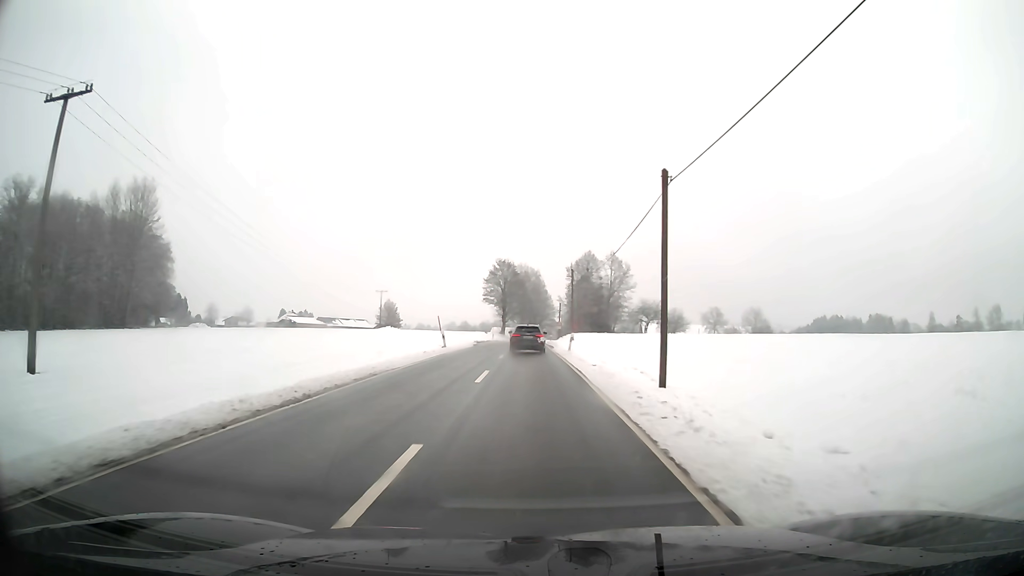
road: secondary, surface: asphalt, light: Day
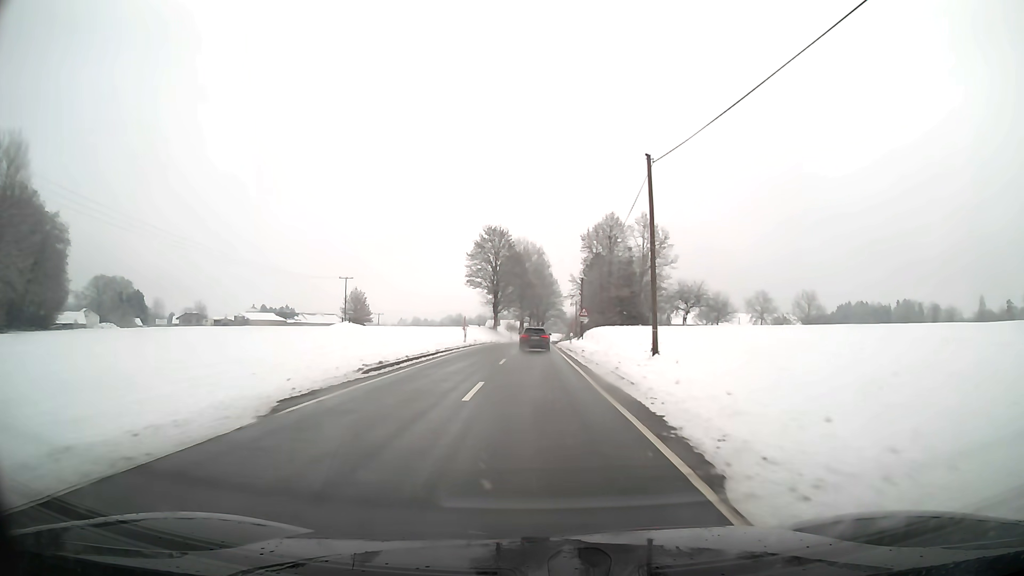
(-0.2, +39.9) m; 0°
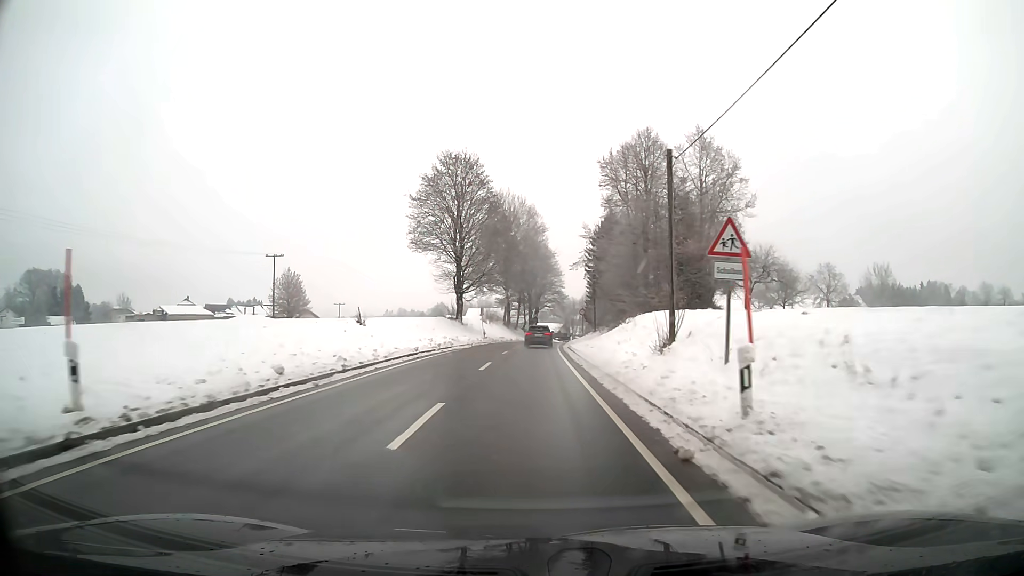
(+0.3, +41.2) m; +1°
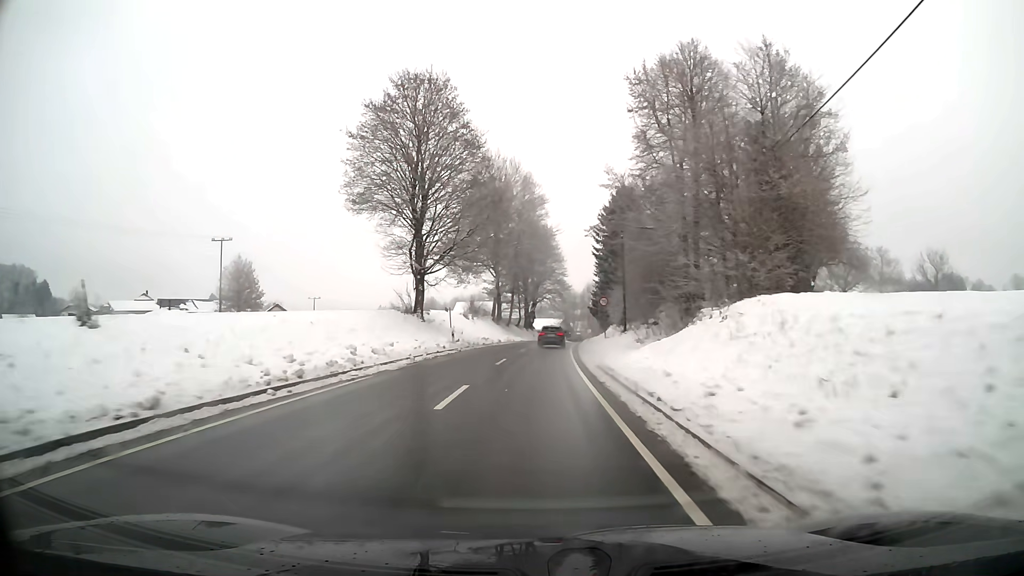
(+0.1, +20.7) m; +1°
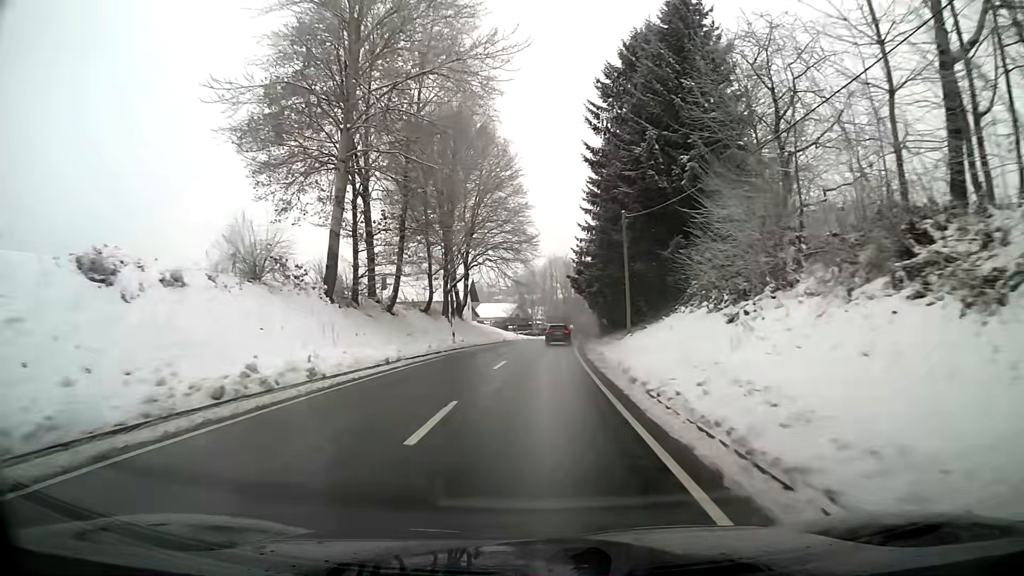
(+1.7, +51.3) m; +4°
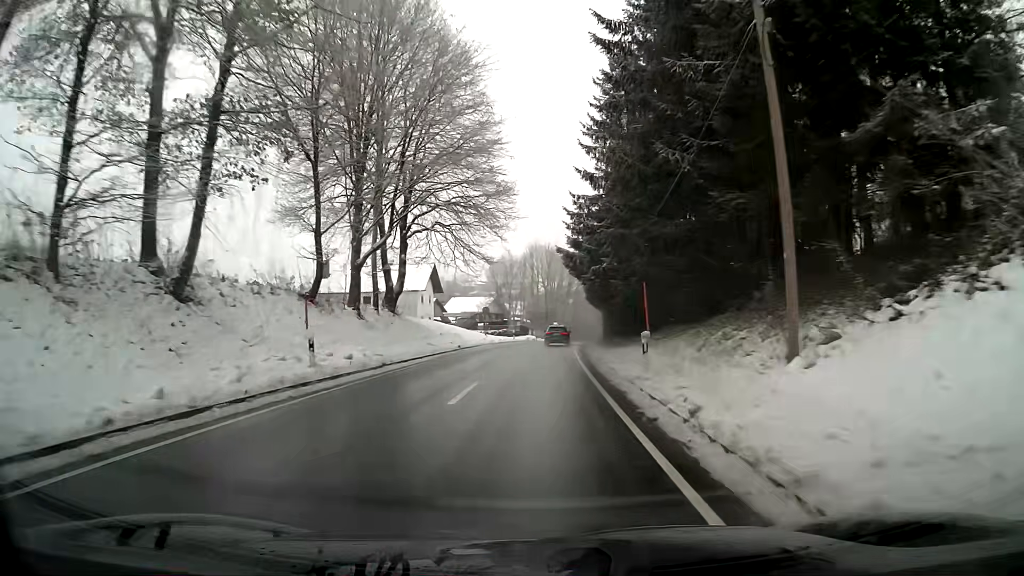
(+0.3, +20.4) m; +2°
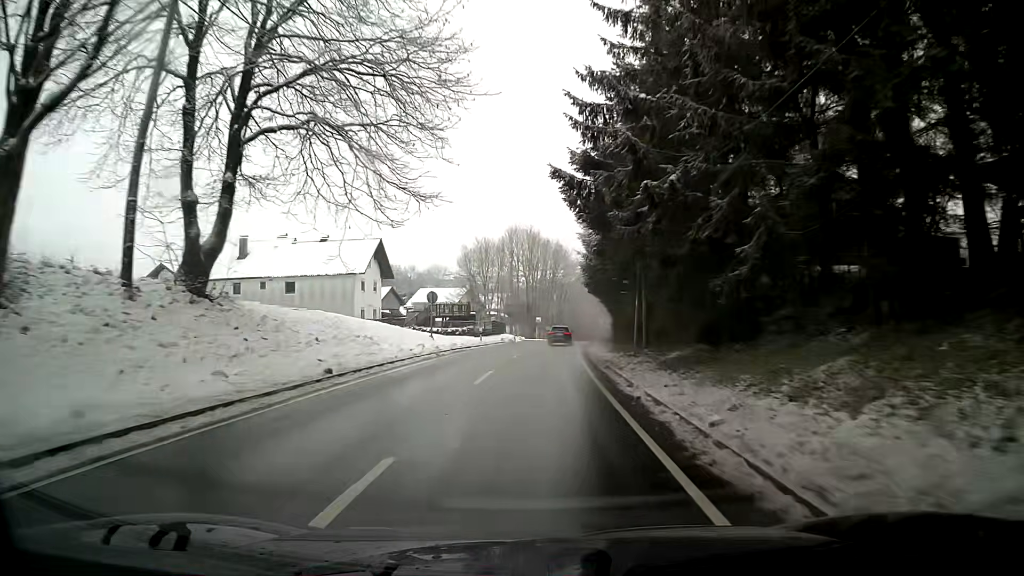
(+0.3, +20.5) m; +2°
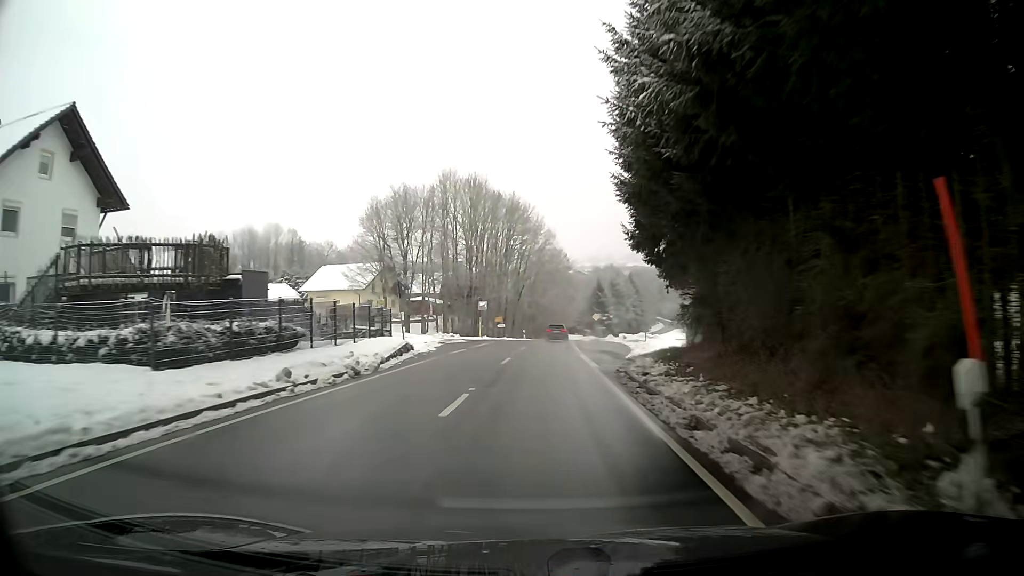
(+1.3, +41.3) m; +4°
(0, +10) (0, +20) (+1, +30) (+1, +40) (+1, +50) (+2, +60) (+3, +70) (+5, +80) (+7, +90) (+9, +99) m
